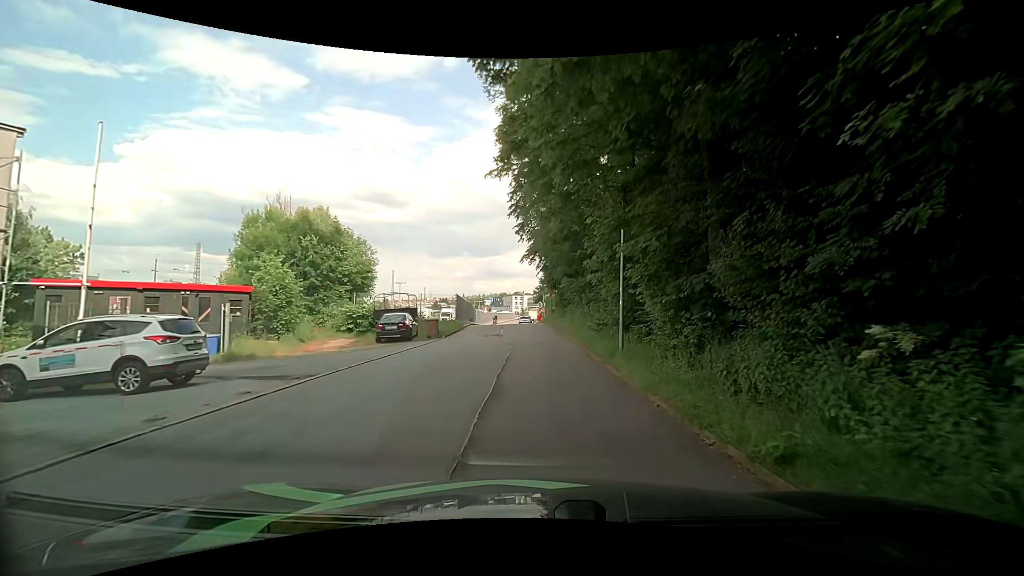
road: residential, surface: asphalt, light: Day
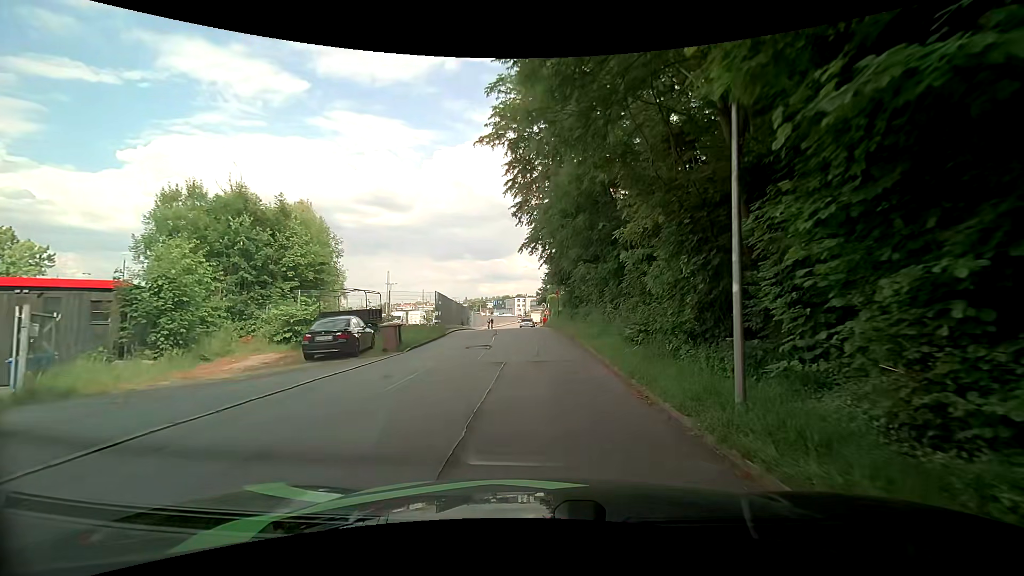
(+0.1, +8.0) m; +1°
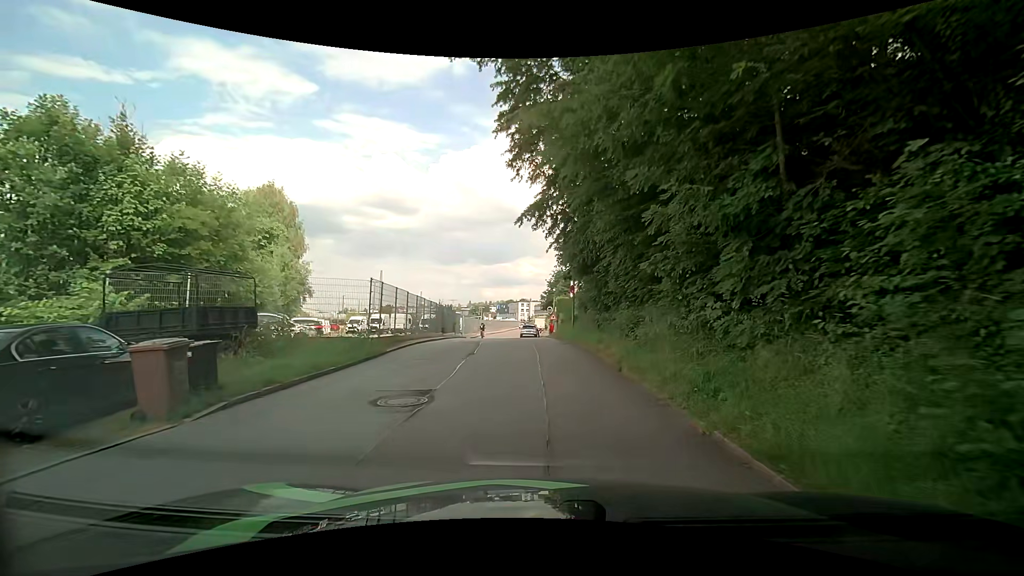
(-0.2, +11.5) m; -1°
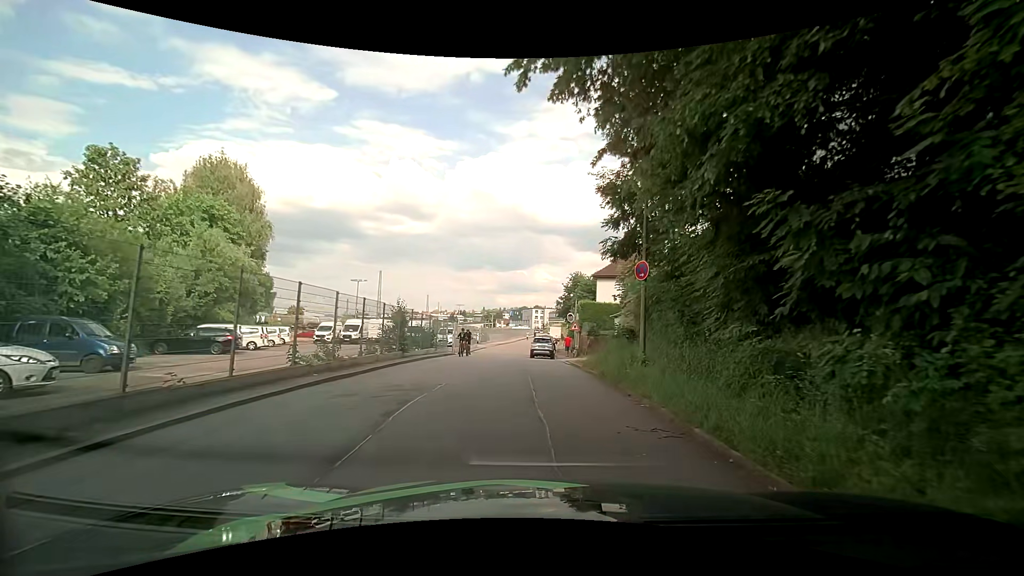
(0.0, +13.7) m; -2°
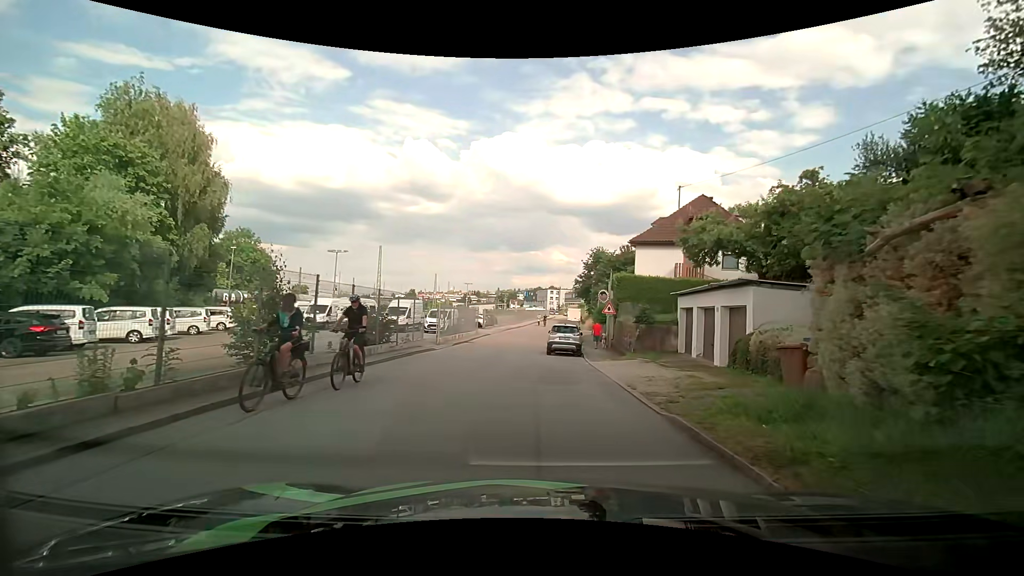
(-0.1, +12.0) m; -1°
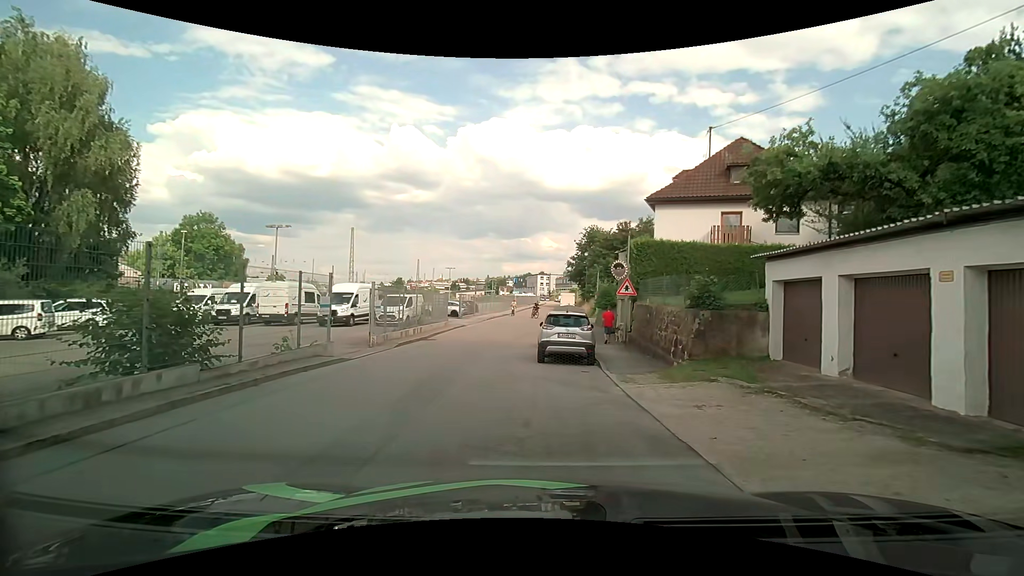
(+0.2, +9.7) m; +2°
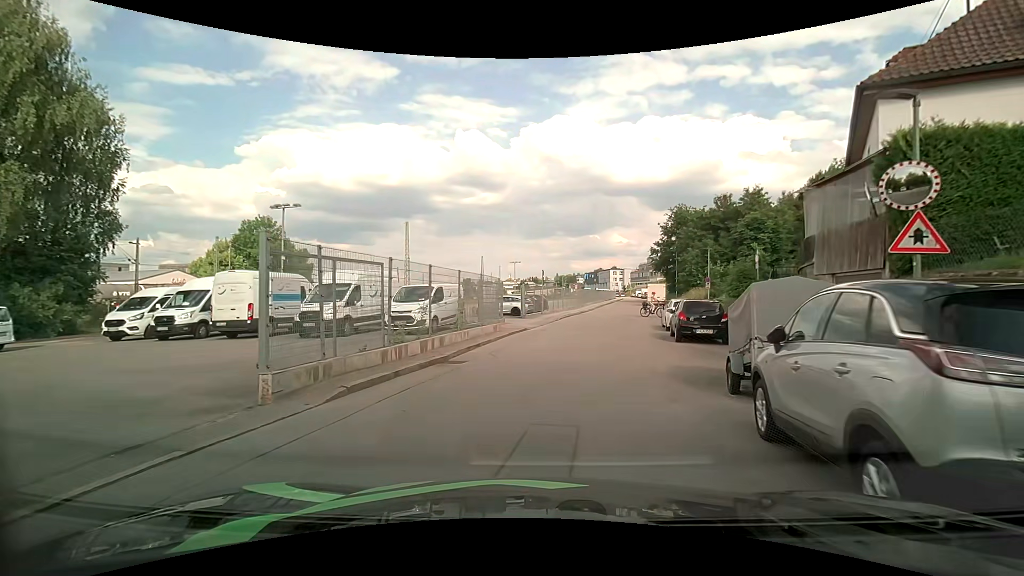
(-1.3, +12.3) m; -8°
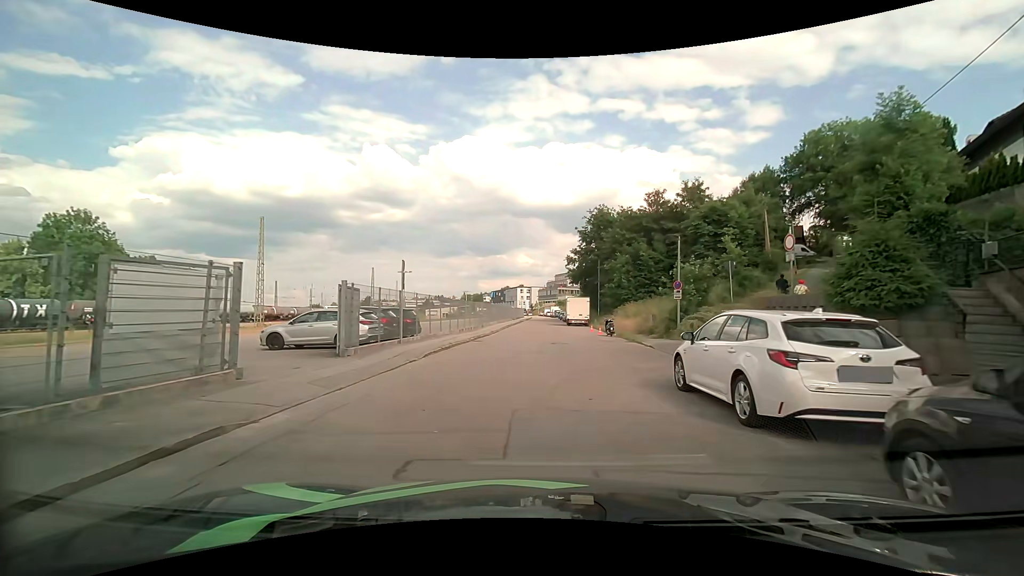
(+1.6, +17.1) m; +9°
